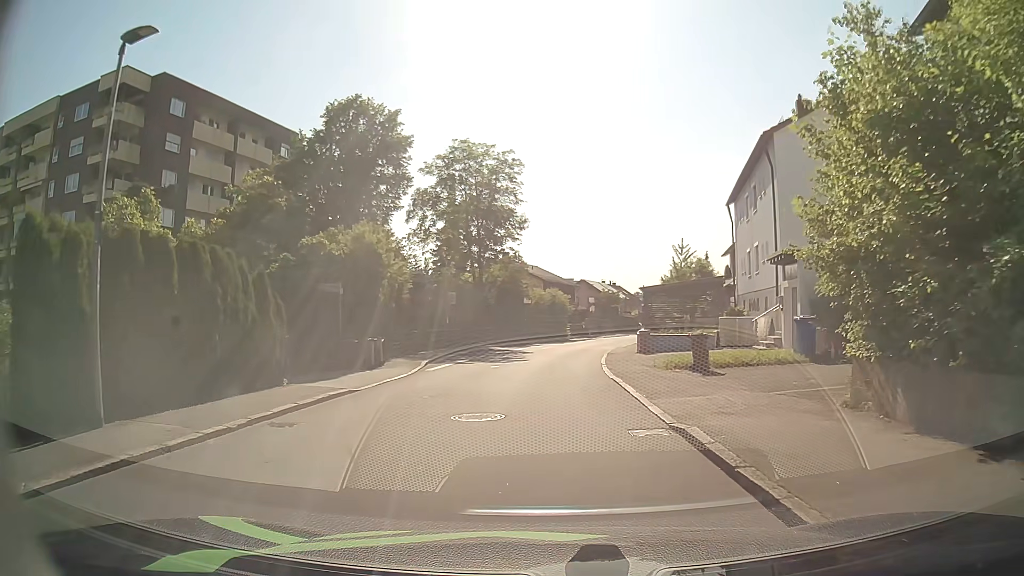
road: residential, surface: asphalt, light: Day
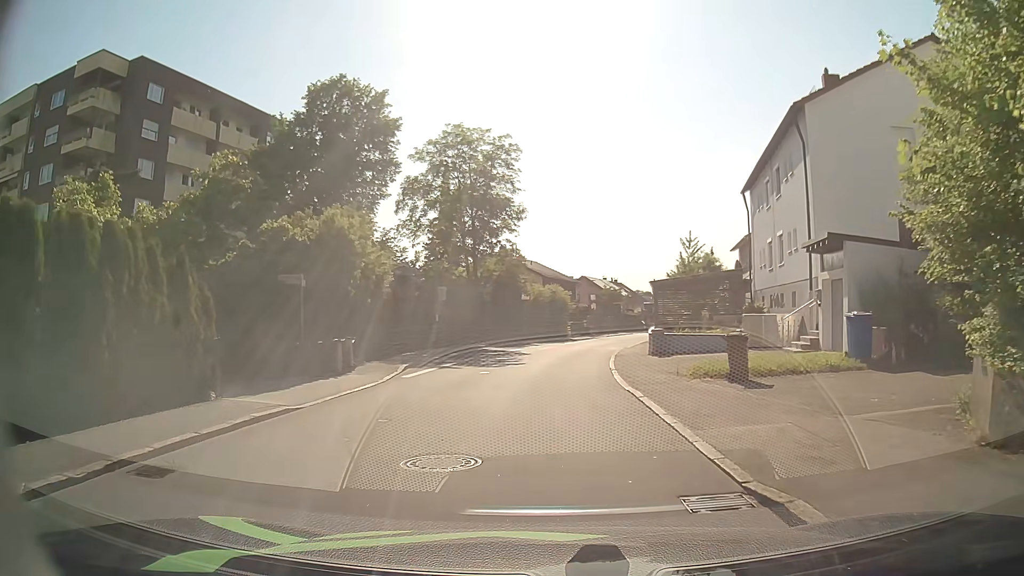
(0.0, +3.4) m; 0°
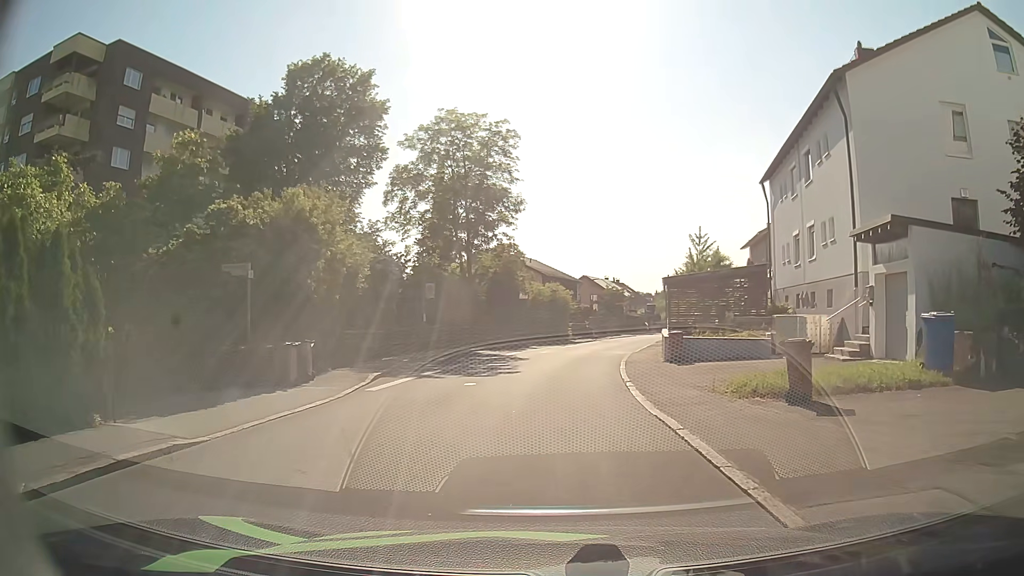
(0.0, +3.4) m; -1°
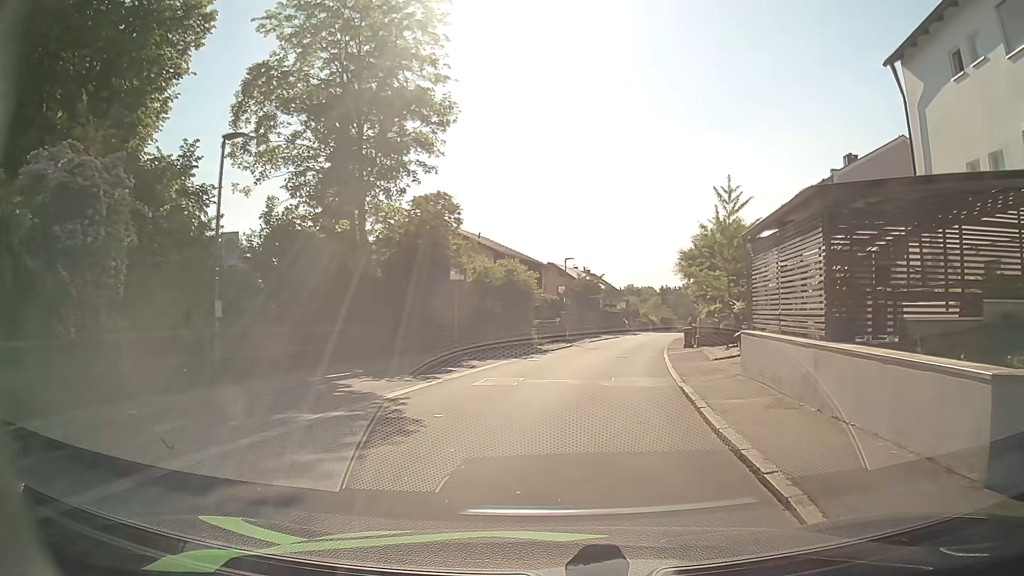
(+0.3, +17.3) m; +5°
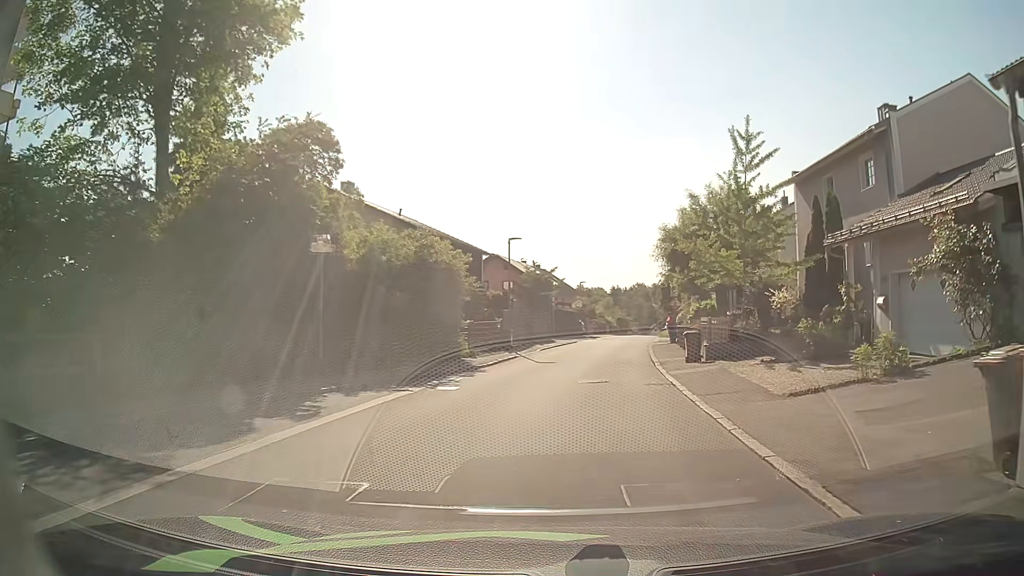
(+0.1, +10.5) m; +3°
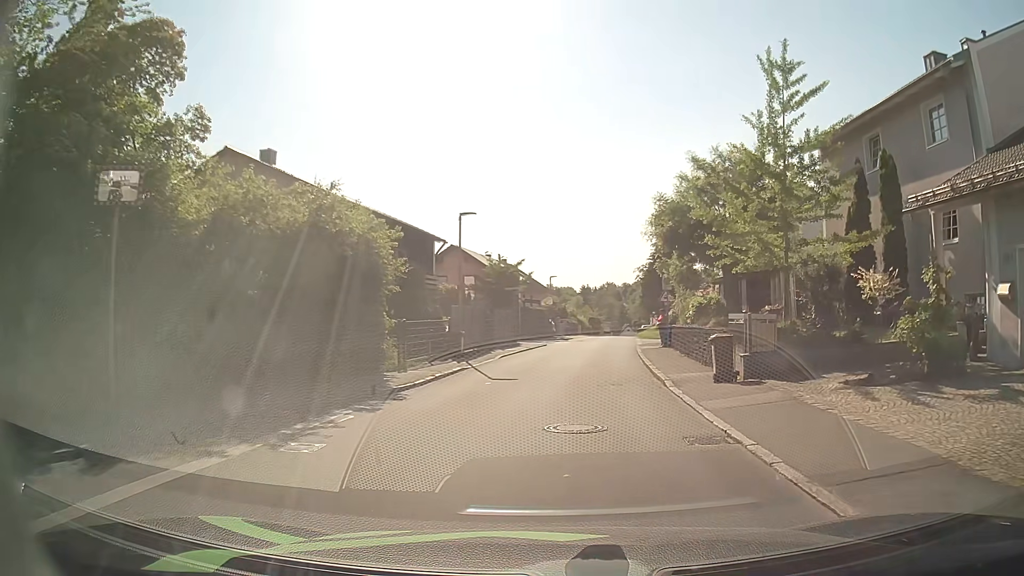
(+0.1, +7.1) m; +1°
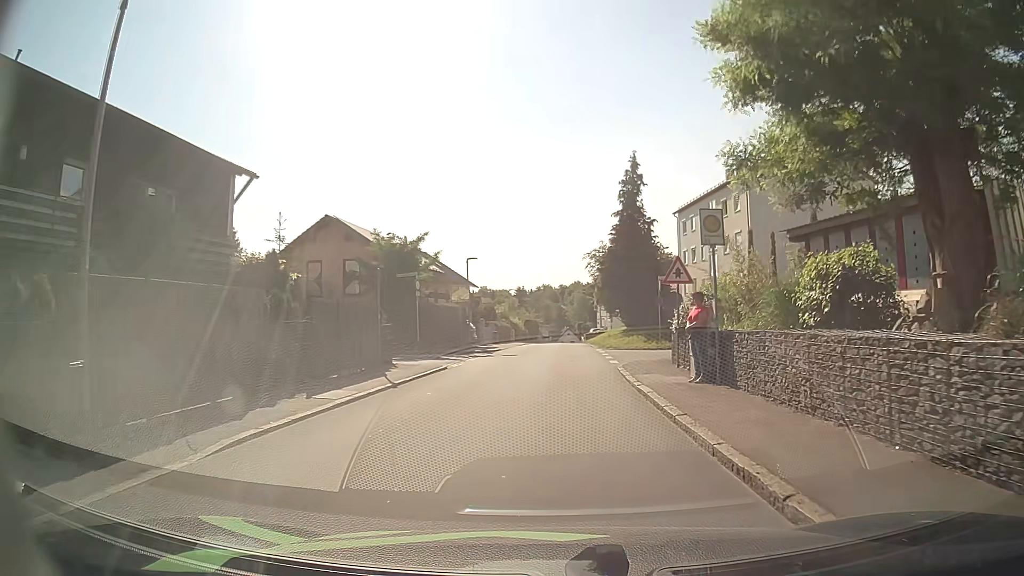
(+1.1, +18.0) m; +6°
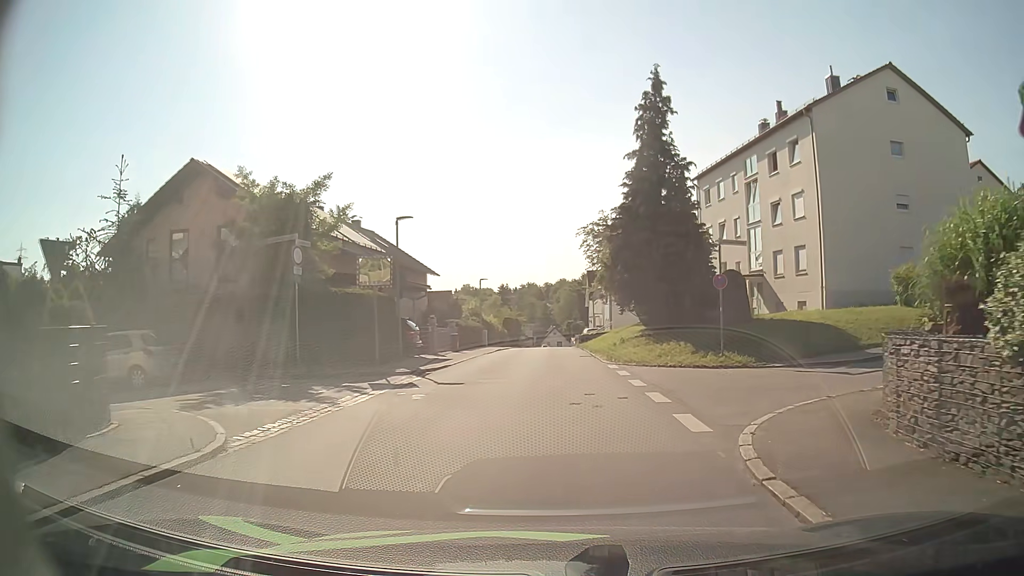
(0.0, +14.6) m; 0°
